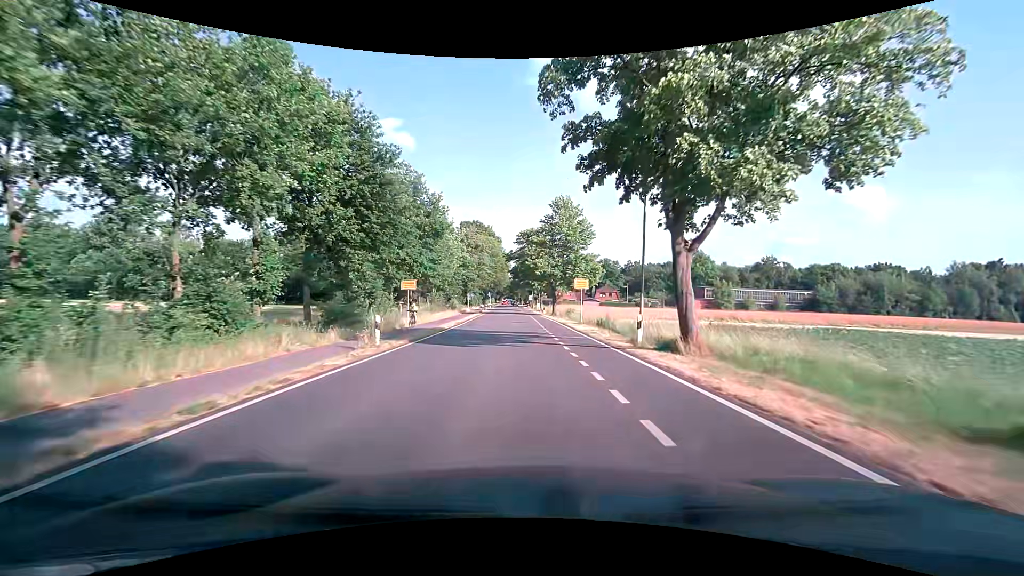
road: tertiary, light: Day
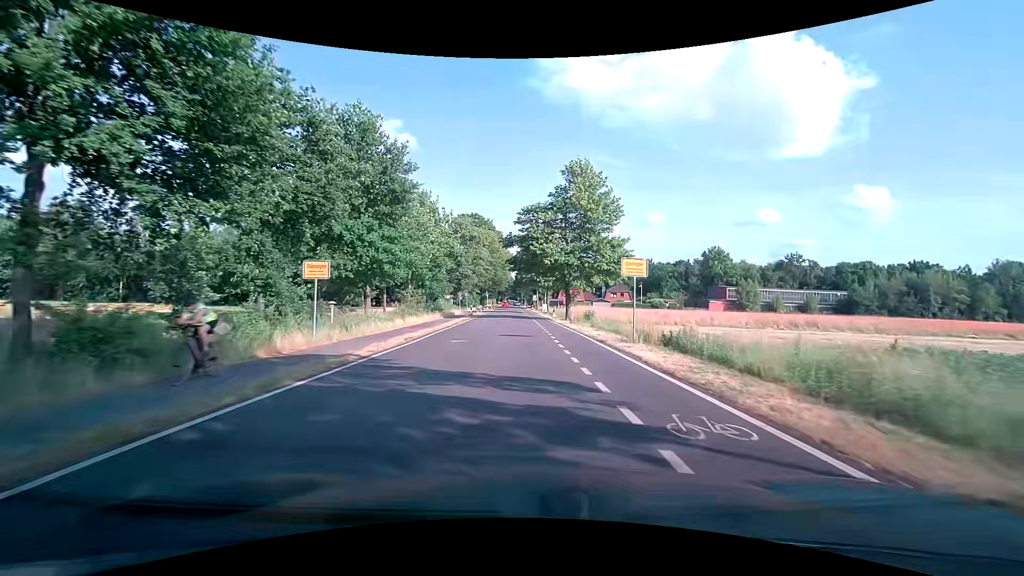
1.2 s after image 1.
(+0.1, +15.2) m; 0°
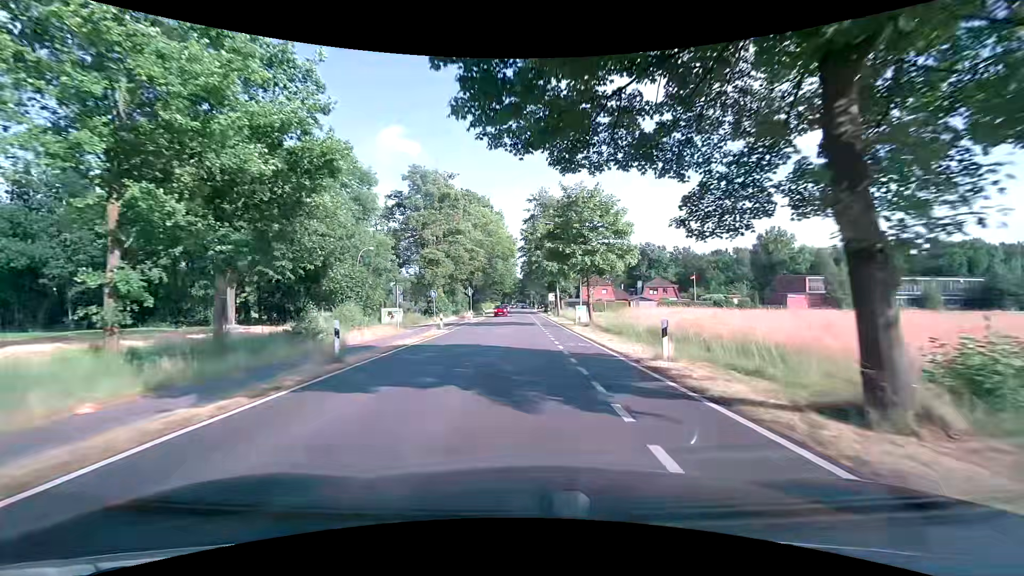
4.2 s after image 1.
(-0.2, +37.9) m; -1°
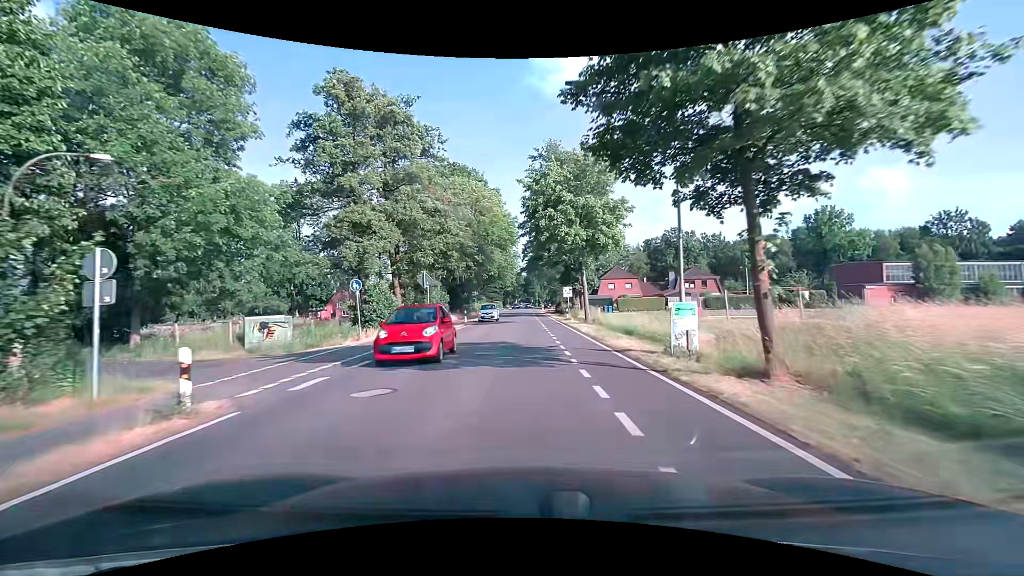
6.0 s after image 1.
(-0.1, +22.8) m; -1°
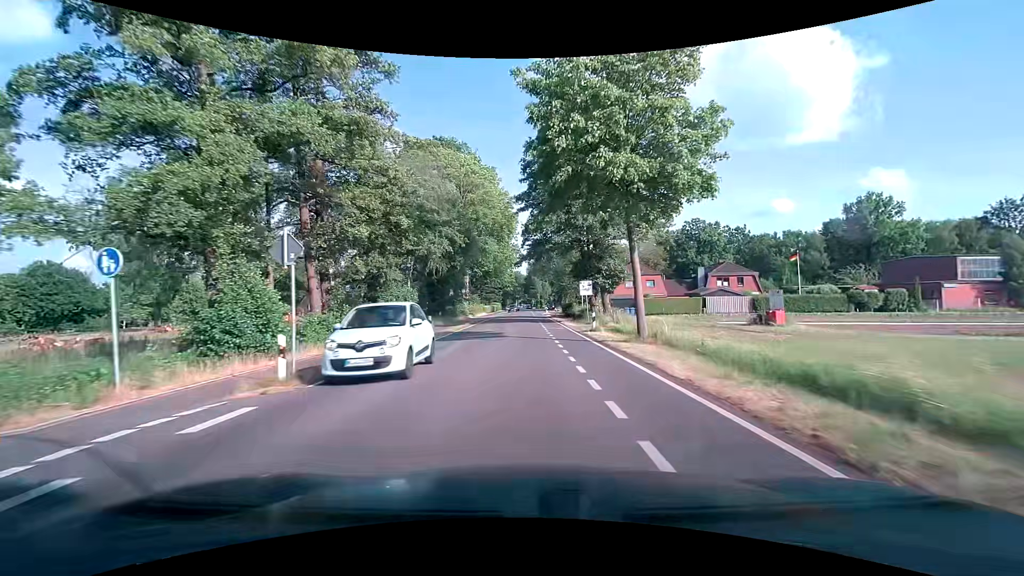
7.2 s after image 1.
(0.0, +15.3) m; 0°
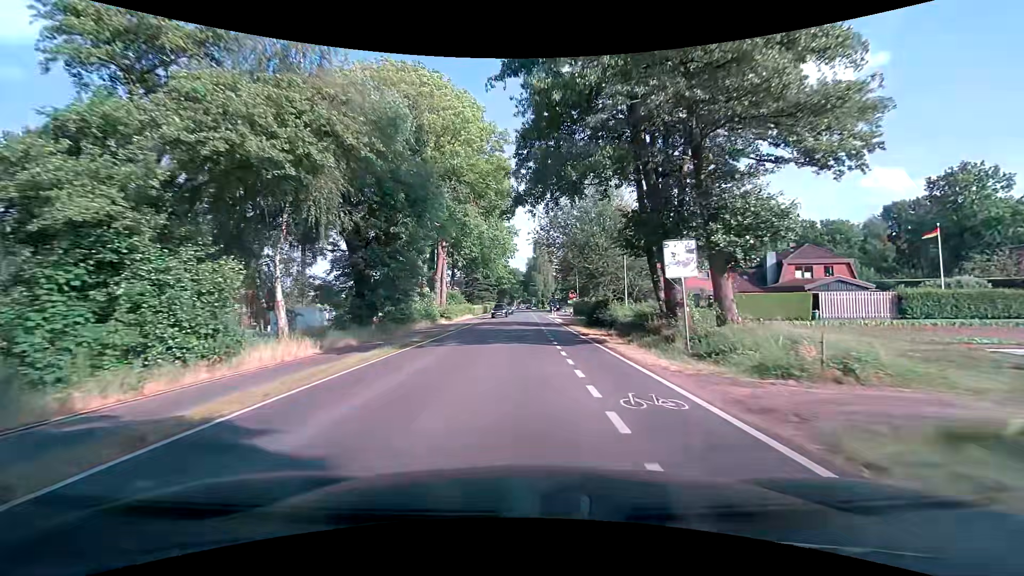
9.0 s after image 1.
(-0.2, +22.8) m; 0°
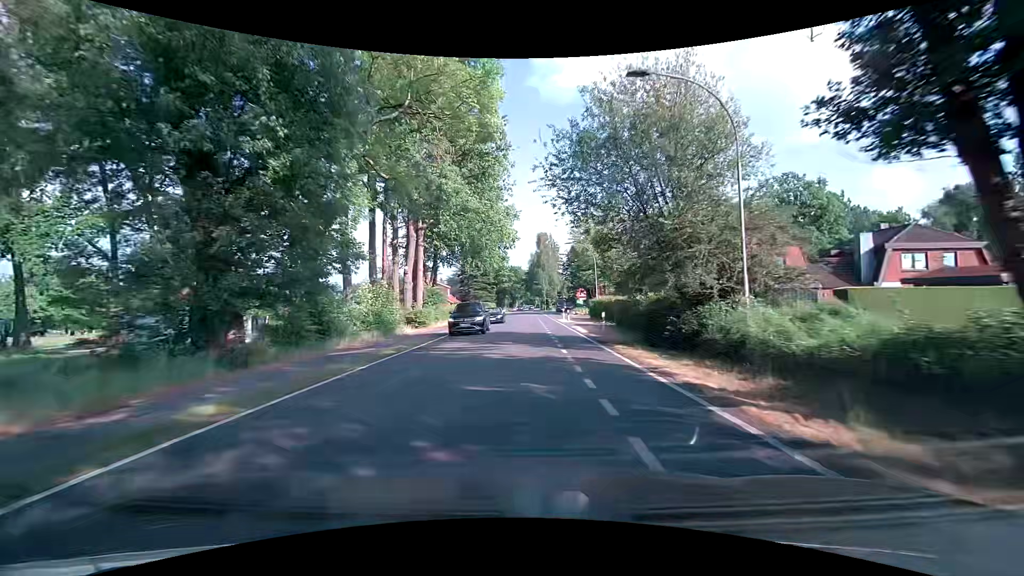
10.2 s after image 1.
(-0.1, +15.2) m; 0°
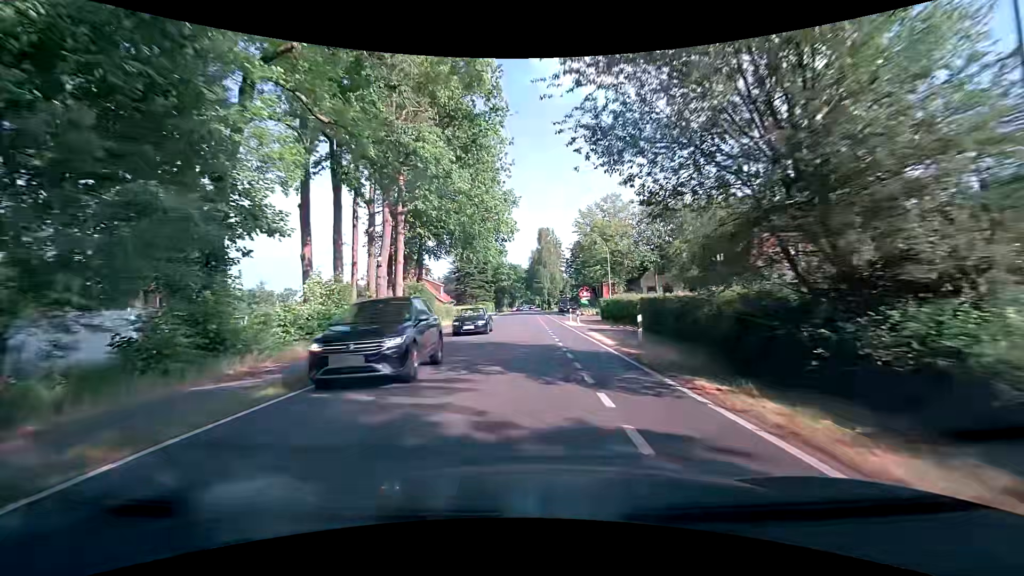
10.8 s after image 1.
(-0.1, +7.6) m; 0°
(0, +10) (0, +20) (0, +30) (0, +40) (0, +50) (0, +60) (0, +70) (0, +80) (0, +90) (0, +100) m
